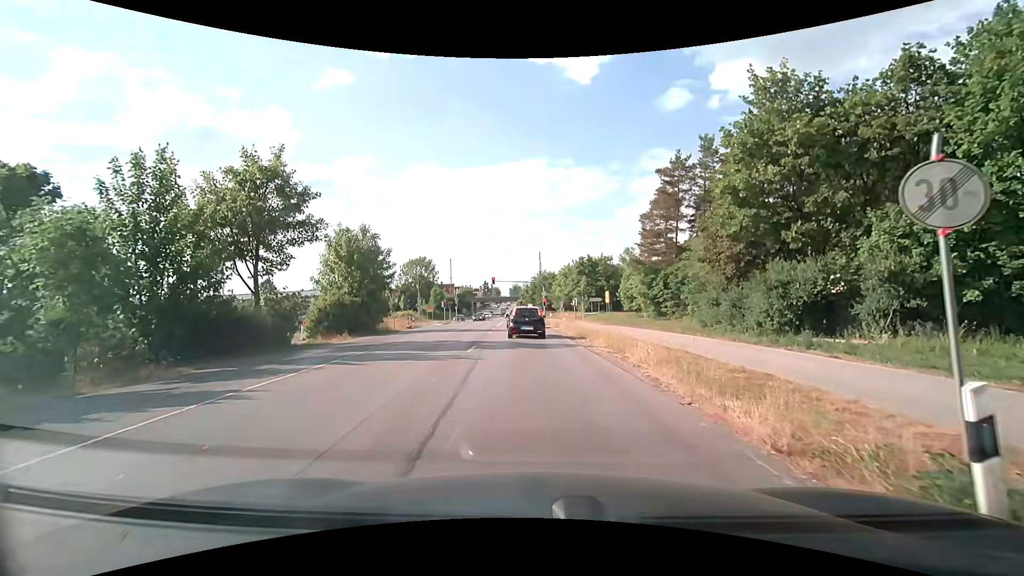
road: secondary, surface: asphalt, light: Day
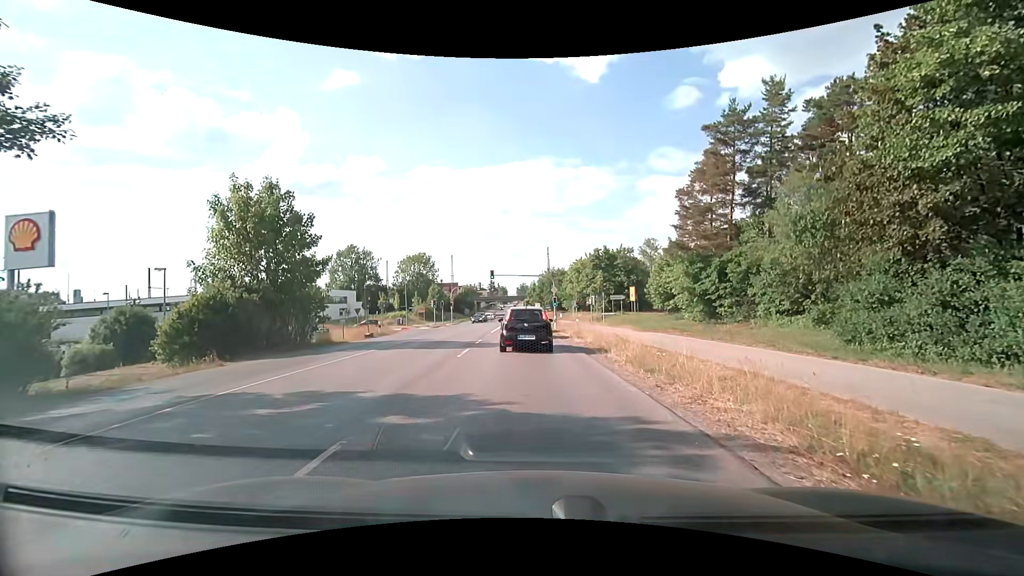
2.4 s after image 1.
(-0.2, +12.7) m; 0°
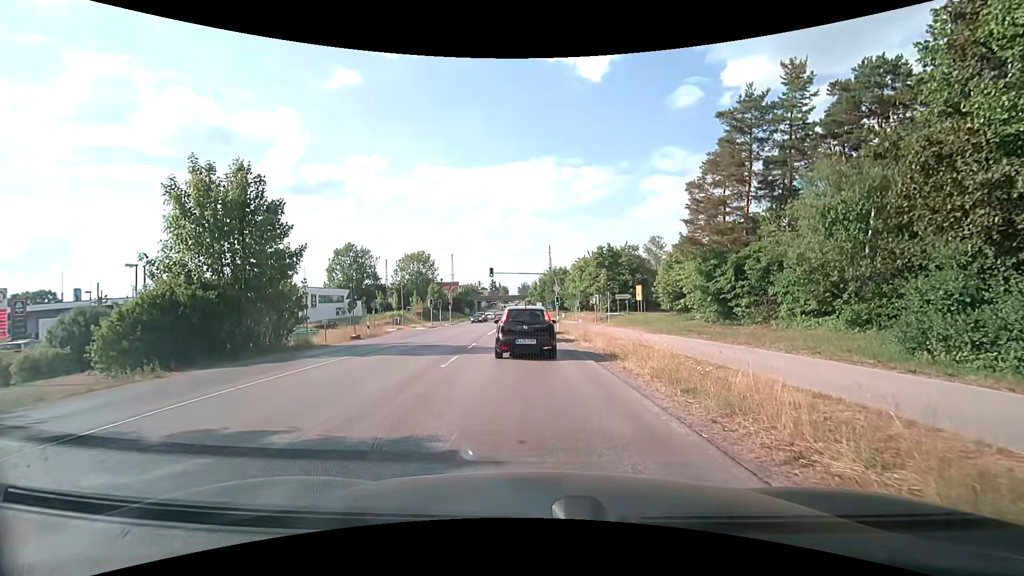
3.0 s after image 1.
(0.0, +2.7) m; -1°
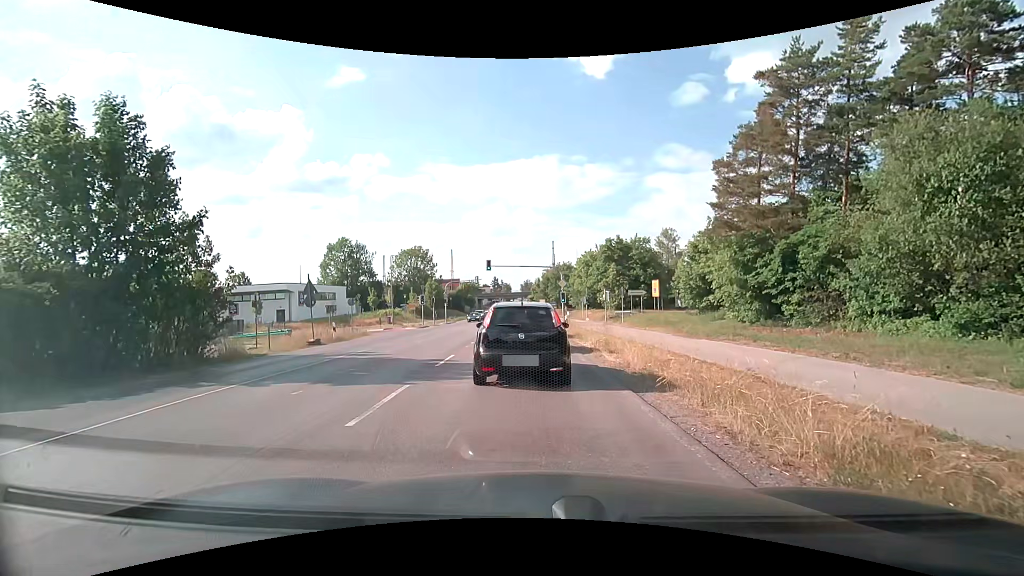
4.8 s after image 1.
(0.0, +5.9) m; +1°
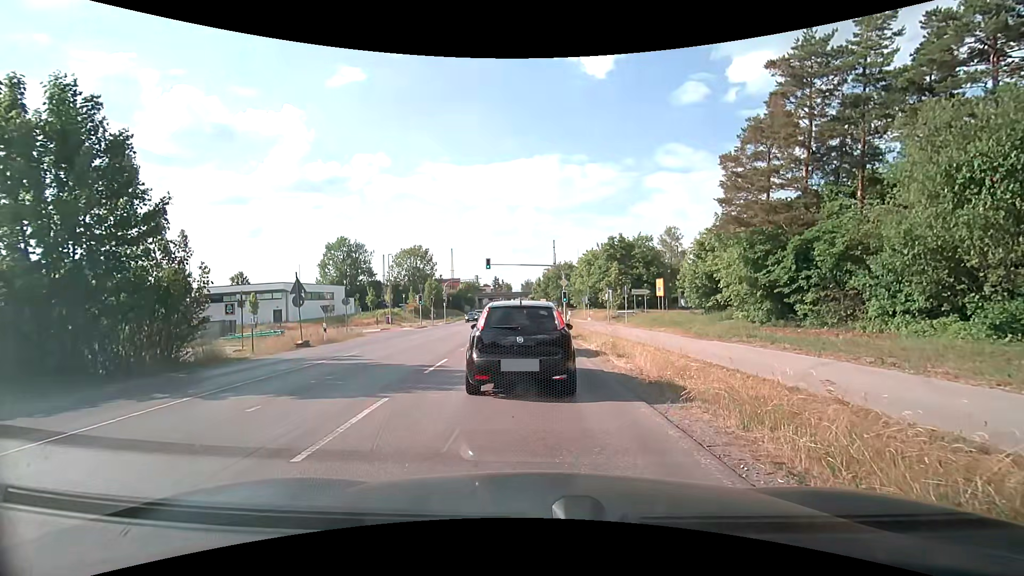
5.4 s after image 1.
(0.0, +1.3) m; -1°
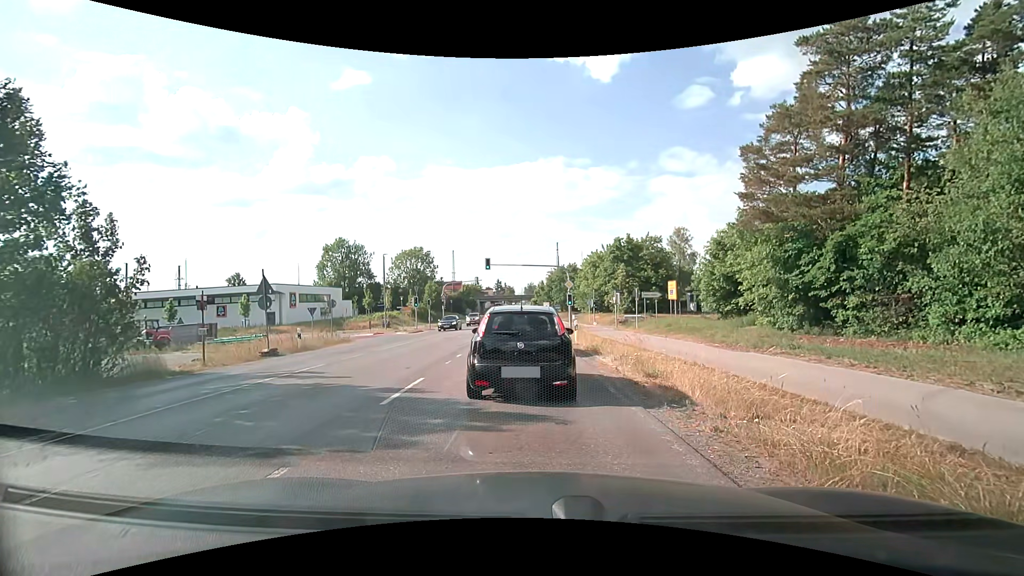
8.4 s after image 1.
(0.0, +3.0) m; -1°
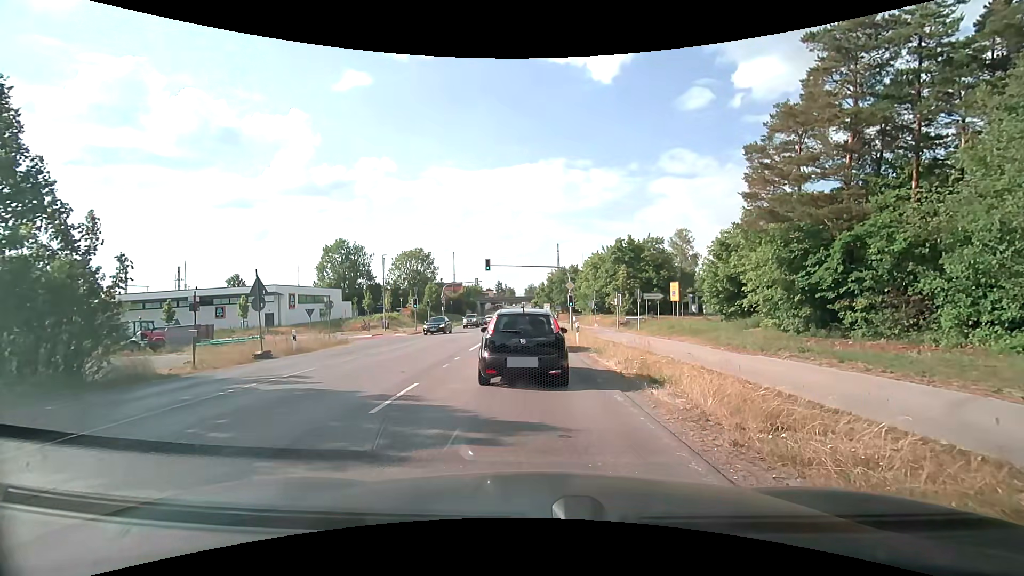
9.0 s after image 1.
(0.0, +0.6) m; 0°
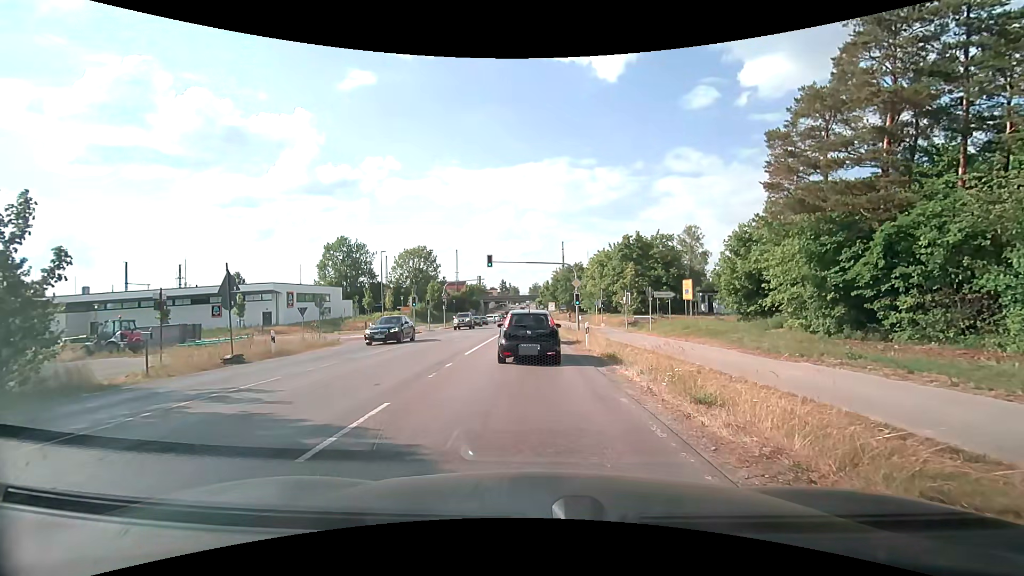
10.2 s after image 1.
(0.0, +2.4) m; 0°
(0, +10) (0, +20) (-1, +30) (-1, +40) (-1, +50) (-1, +60) (-1, +70) (-1, +80) (-2, +90) (-2, +100) m
